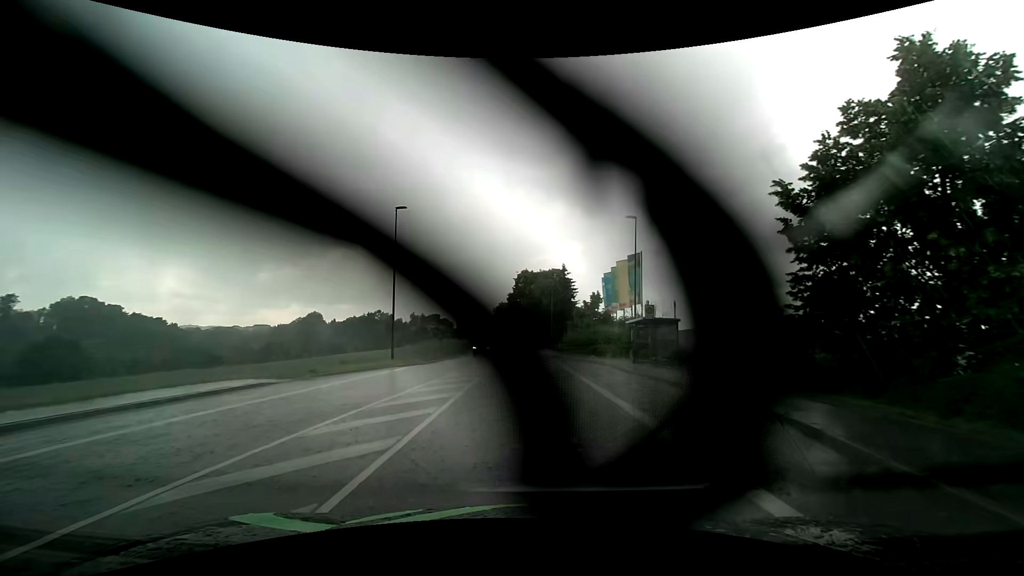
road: tertiary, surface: asphalt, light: Day
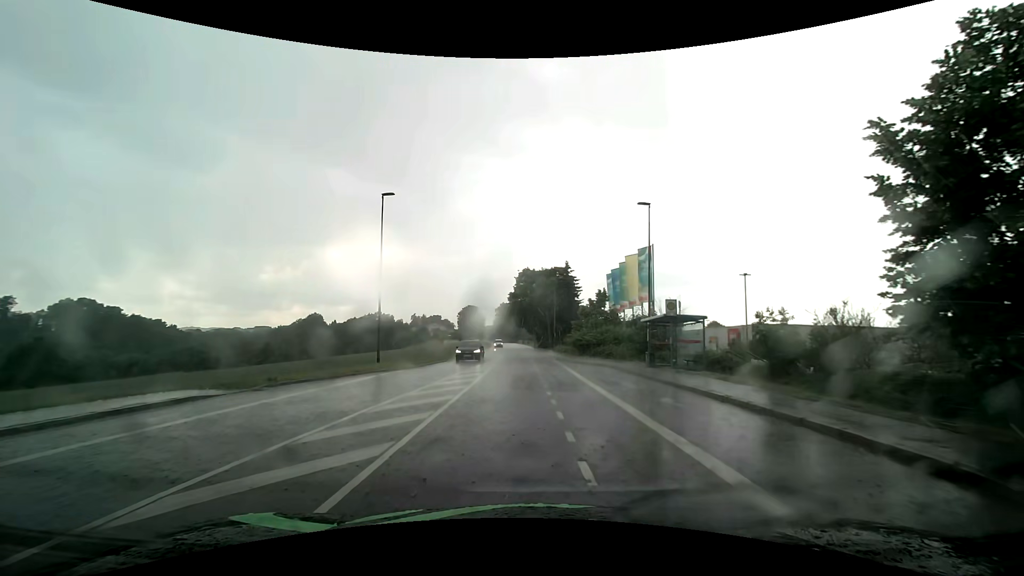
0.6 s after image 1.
(0.0, +3.5) m; -1°
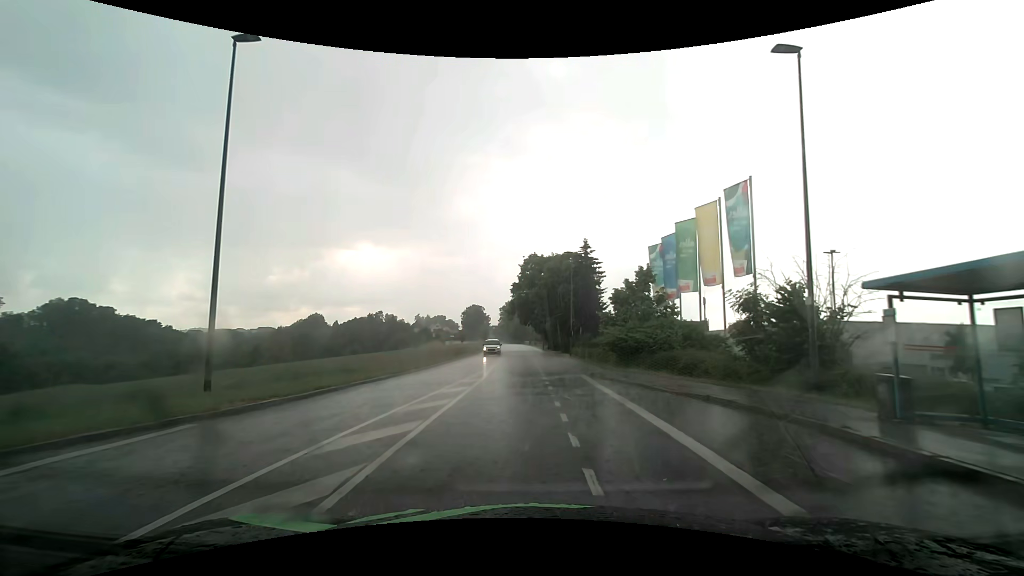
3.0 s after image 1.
(-0.1, +16.4) m; 0°
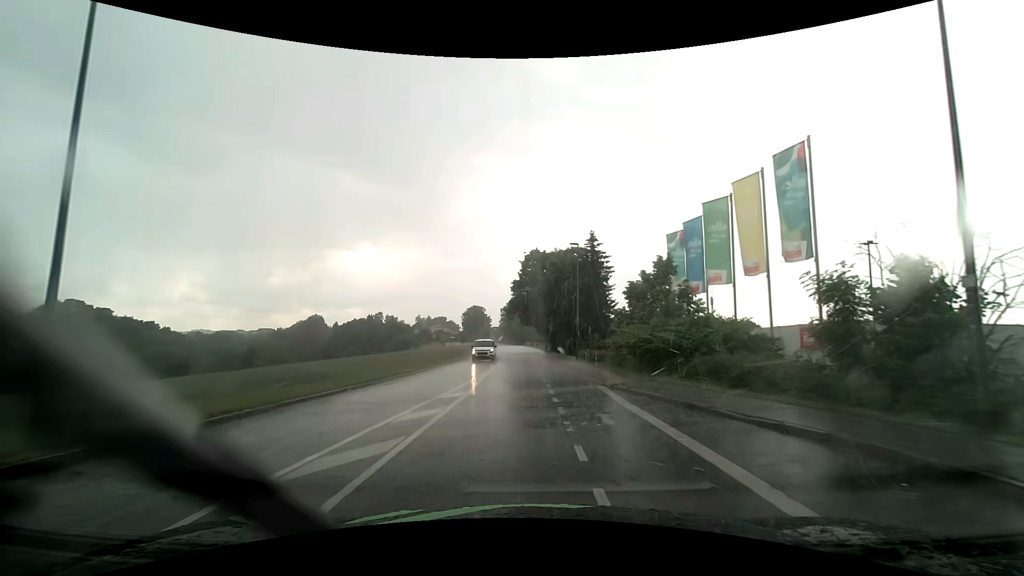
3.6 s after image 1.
(-0.1, +4.7) m; -1°
